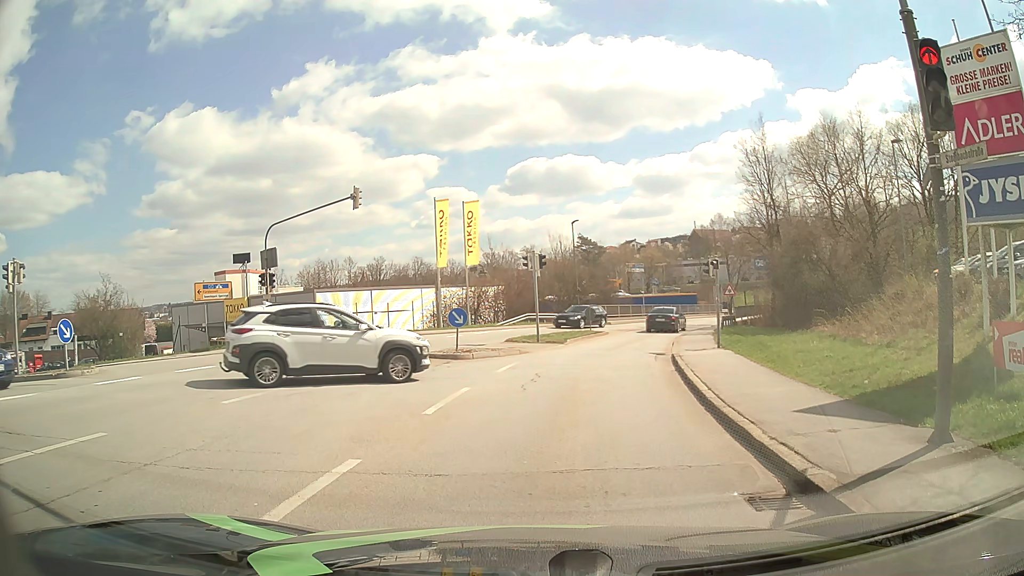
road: tertiary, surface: asphalt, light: Day
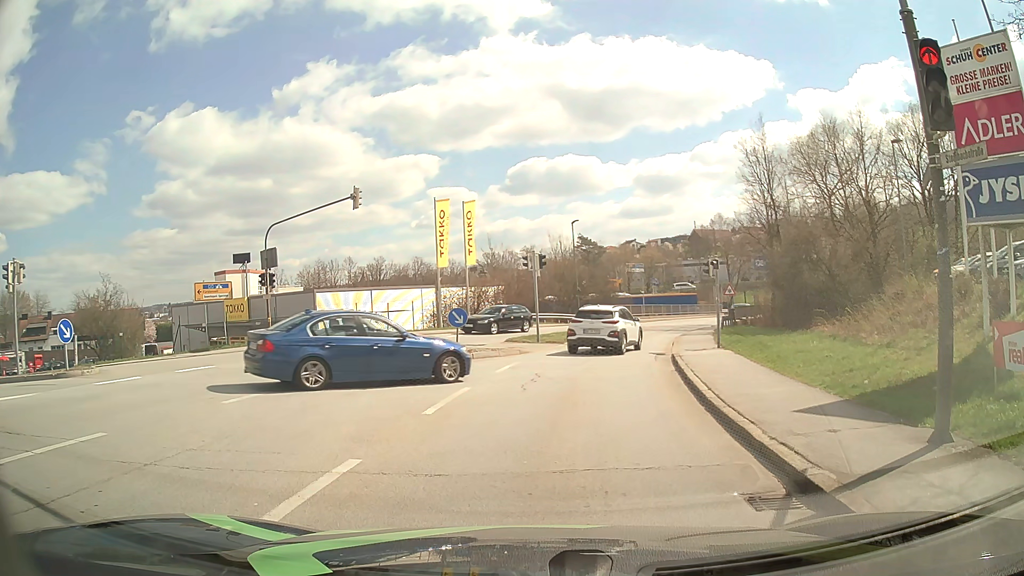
(0.0, 0.0) m; 0°
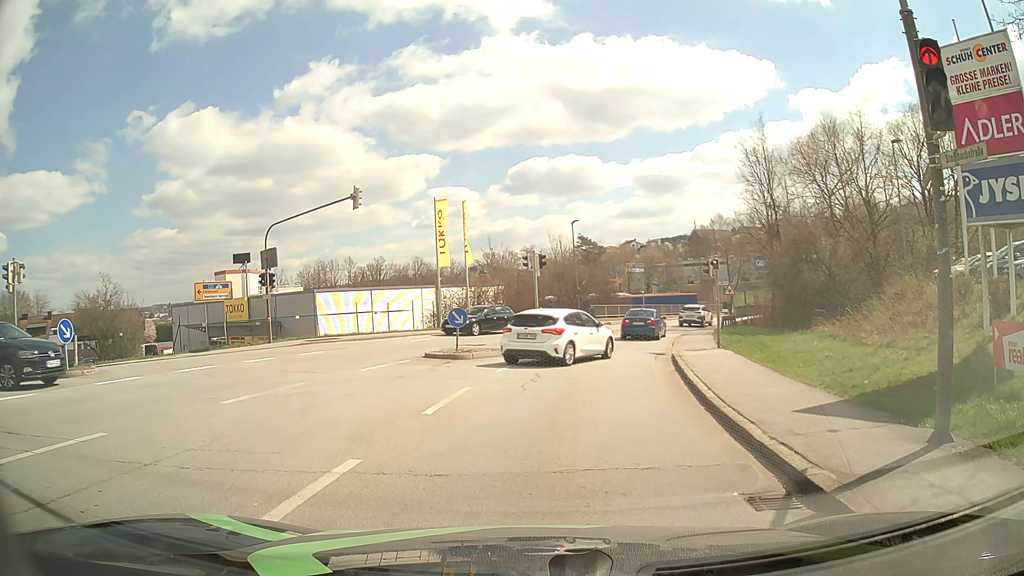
(0.0, 0.0) m; 0°
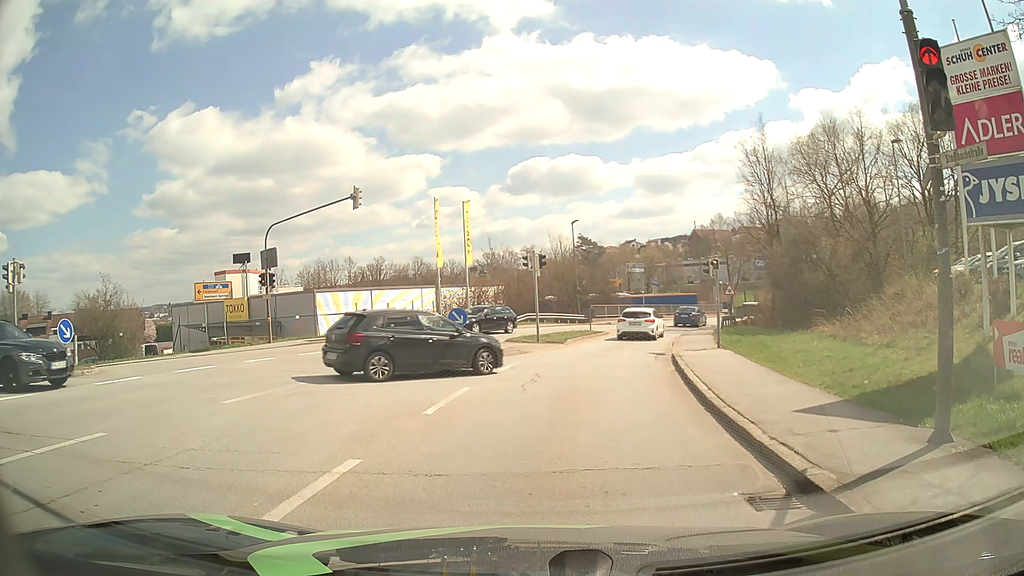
(0.0, 0.0) m; 0°
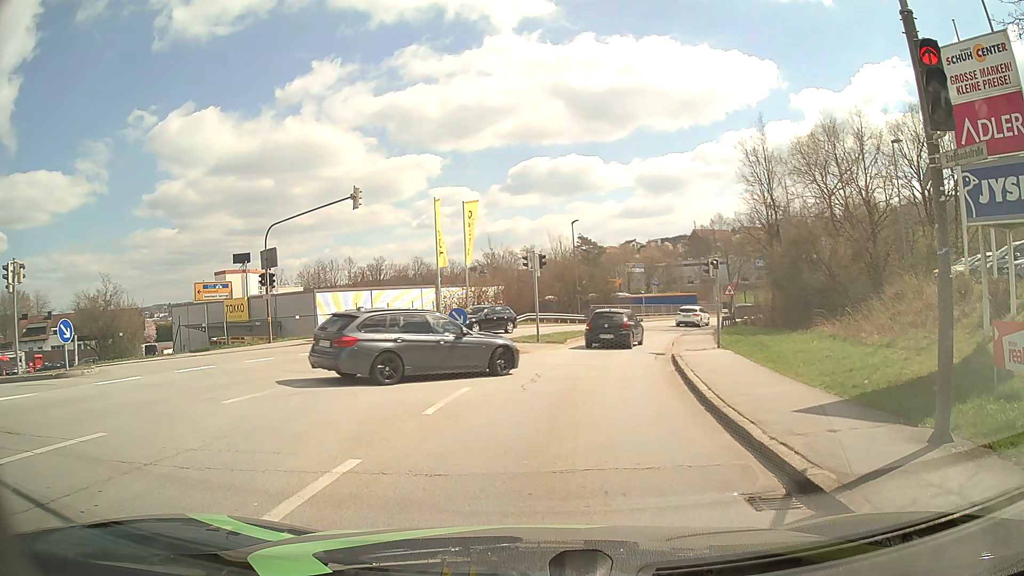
(0.0, 0.0) m; 0°
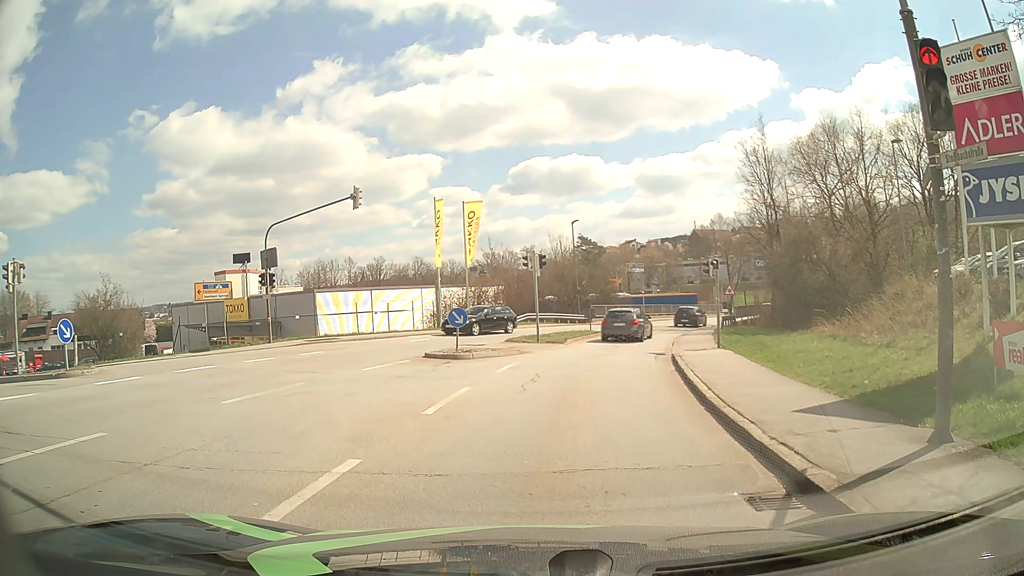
(0.0, 0.0) m; 0°
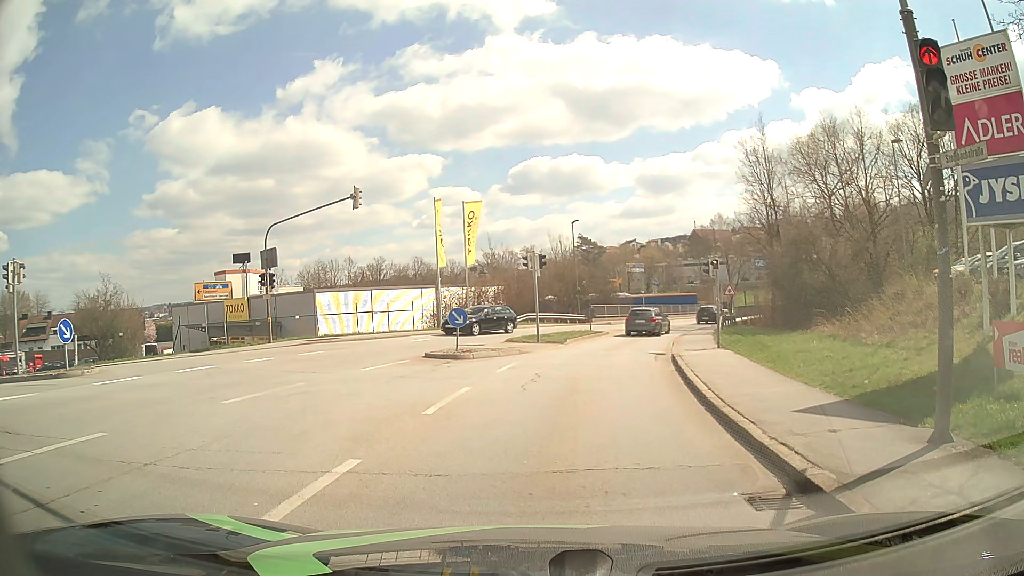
(0.0, 0.0) m; 0°
